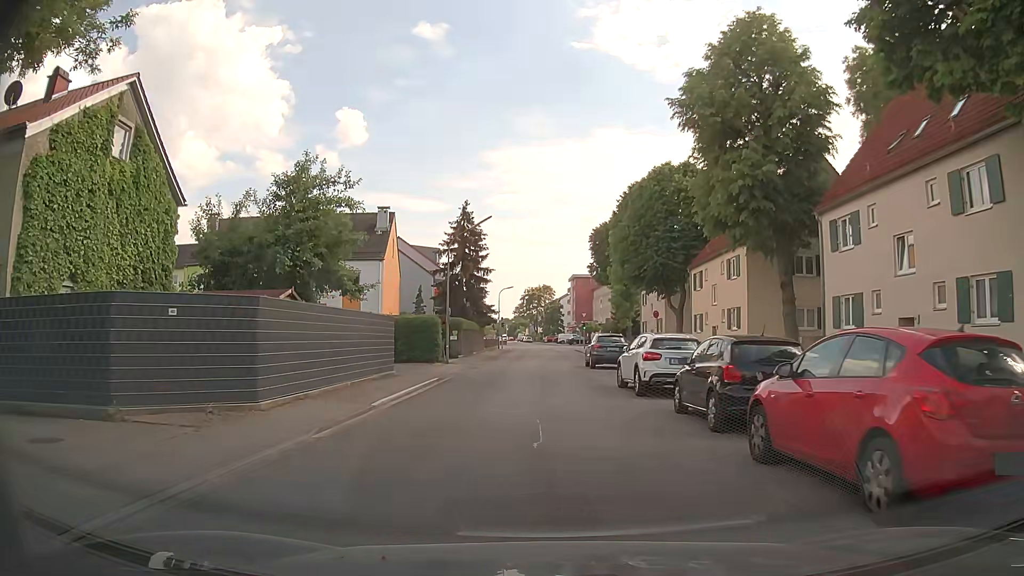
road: unclassified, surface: asphalt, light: Day
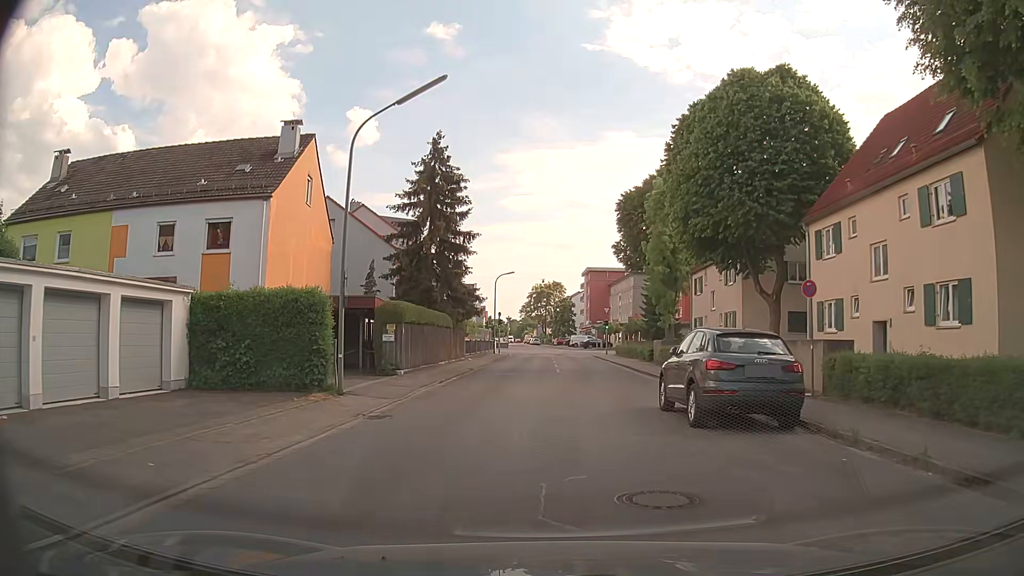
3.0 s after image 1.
(-0.1, +19.8) m; -1°
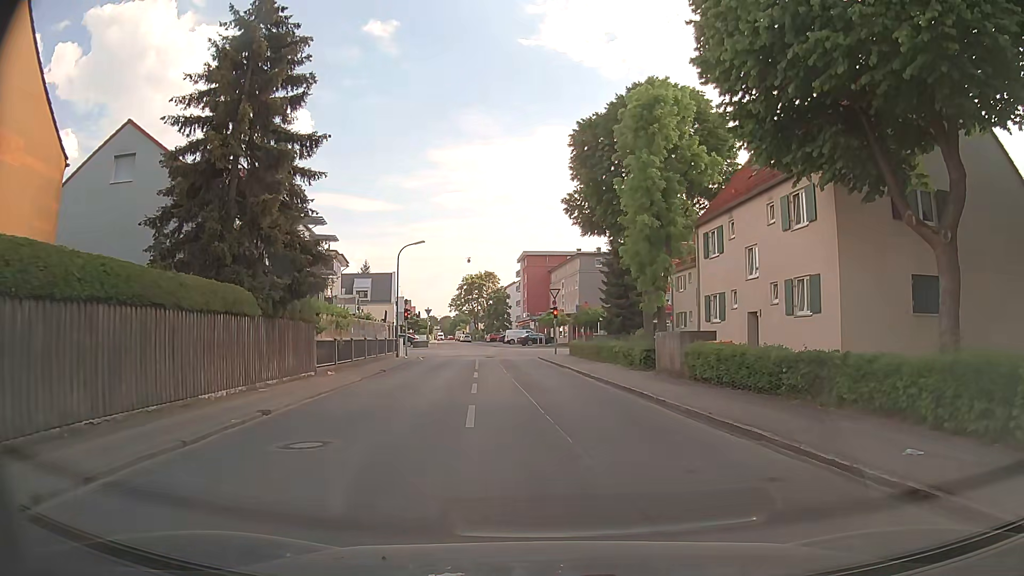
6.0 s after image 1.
(+0.6, +18.2) m; +5°
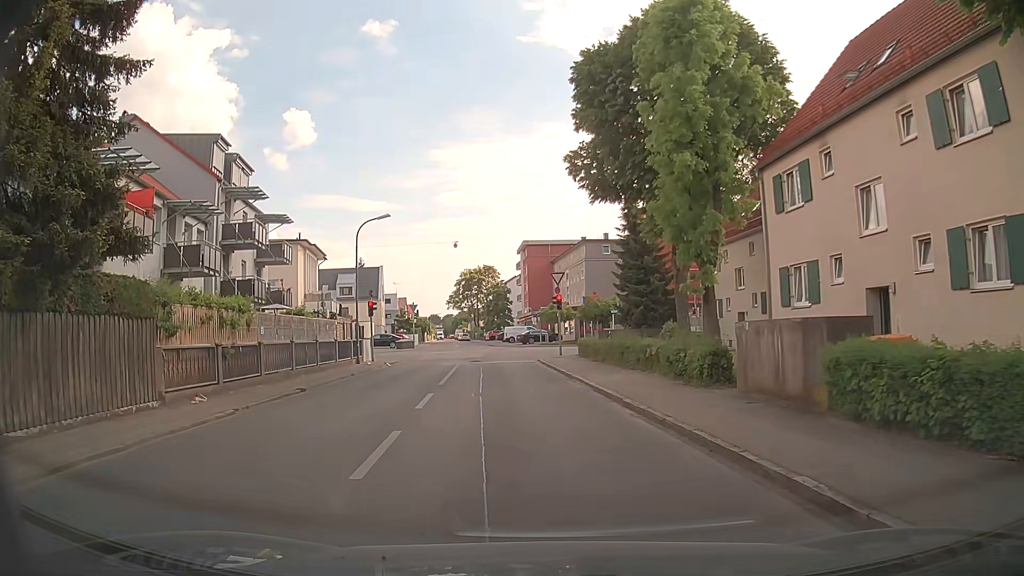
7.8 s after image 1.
(+0.2, +9.7) m; +1°
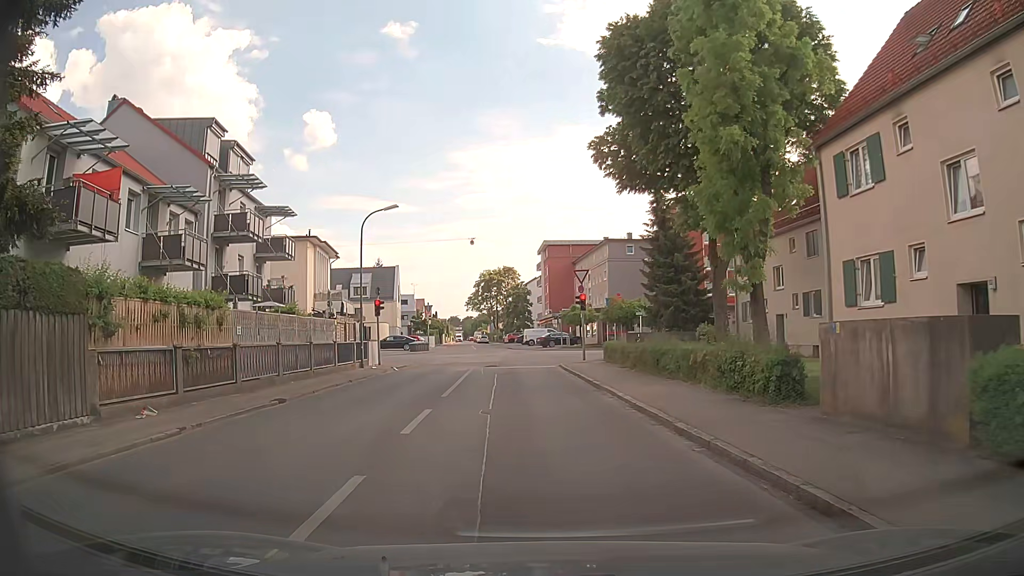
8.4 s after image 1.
(-0.1, +3.0) m; -3°
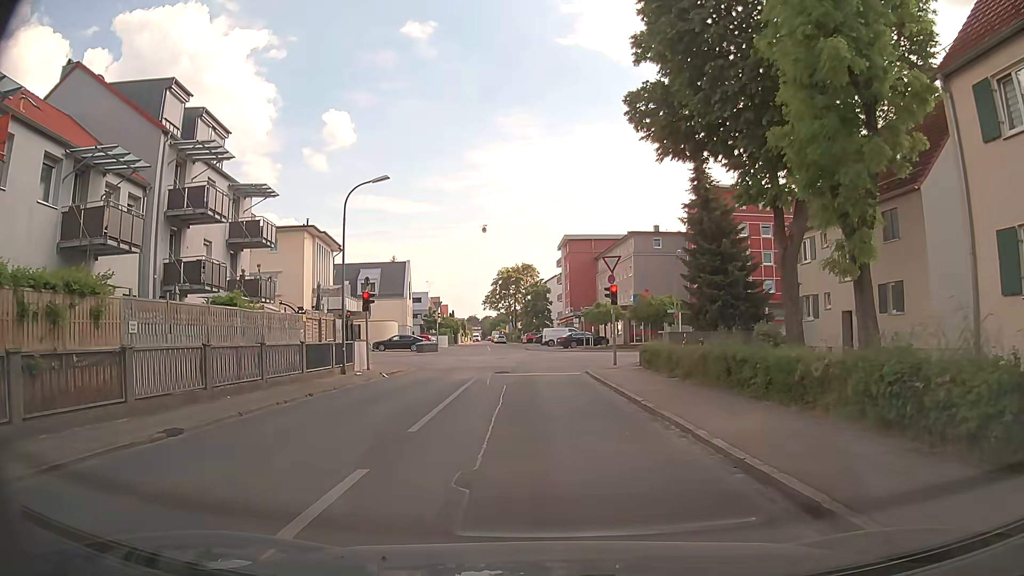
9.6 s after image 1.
(-0.1, +5.8) m; -2°
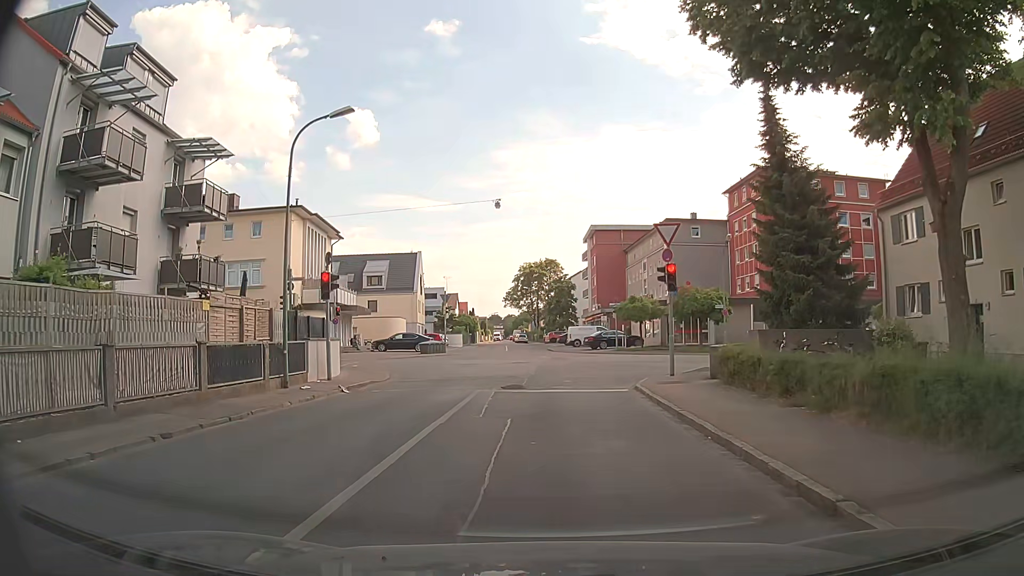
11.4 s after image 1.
(-0.1, +8.0) m; -2°
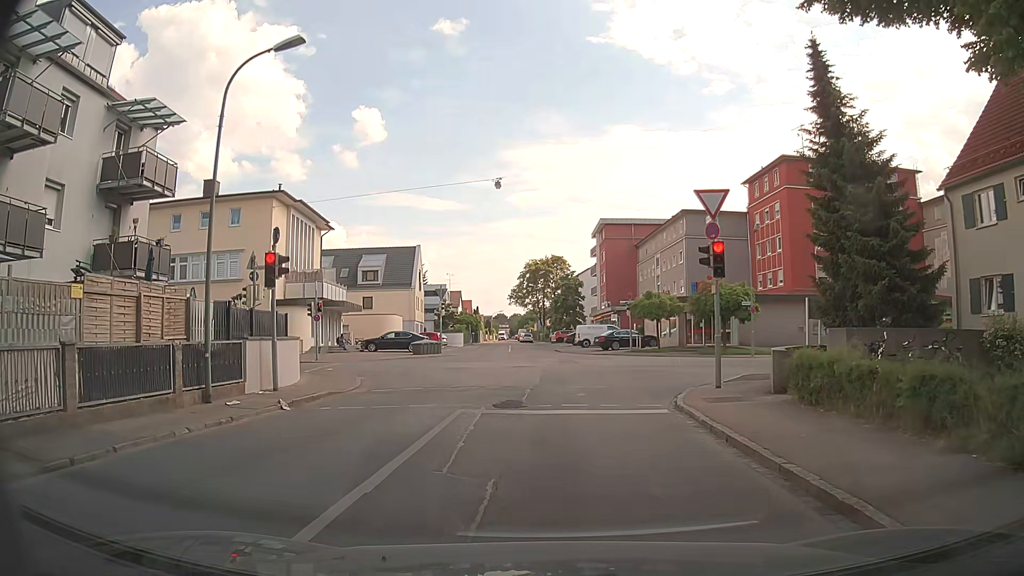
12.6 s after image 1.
(+0.1, +4.7) m; 0°
(0, +10) (0, +20) (0, +30) (0, +40) (-1, +50) (-1, +60) (-2, +70) (-2, +80) (-4, +90) (-5, +100) m
